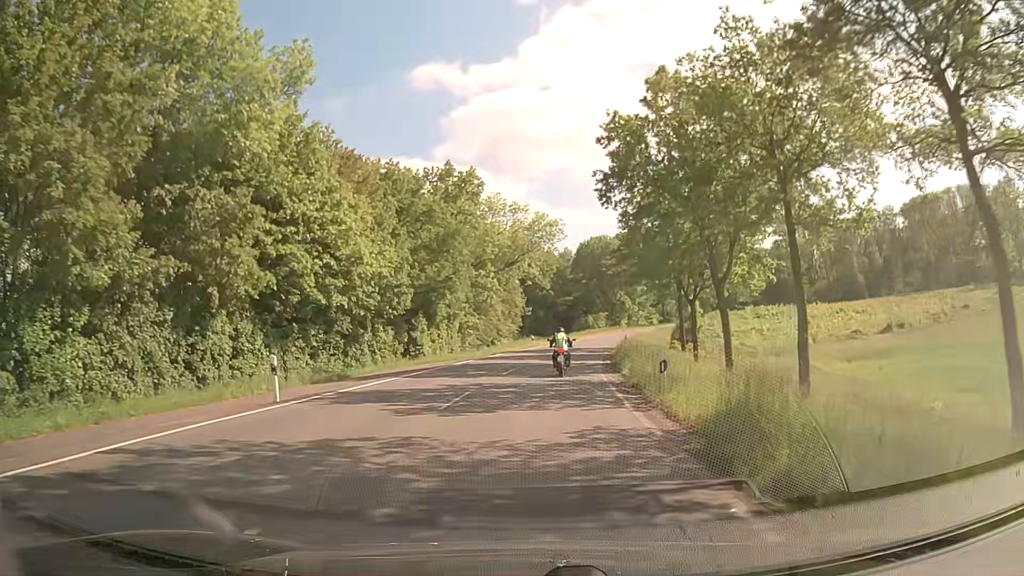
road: secondary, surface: asphalt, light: Day
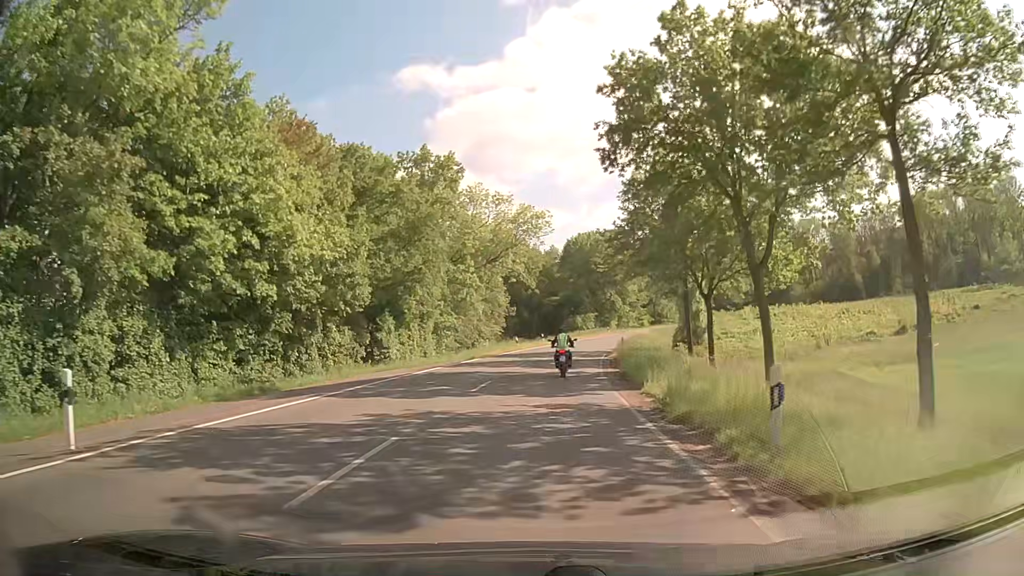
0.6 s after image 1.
(+0.1, +7.5) m; +1°
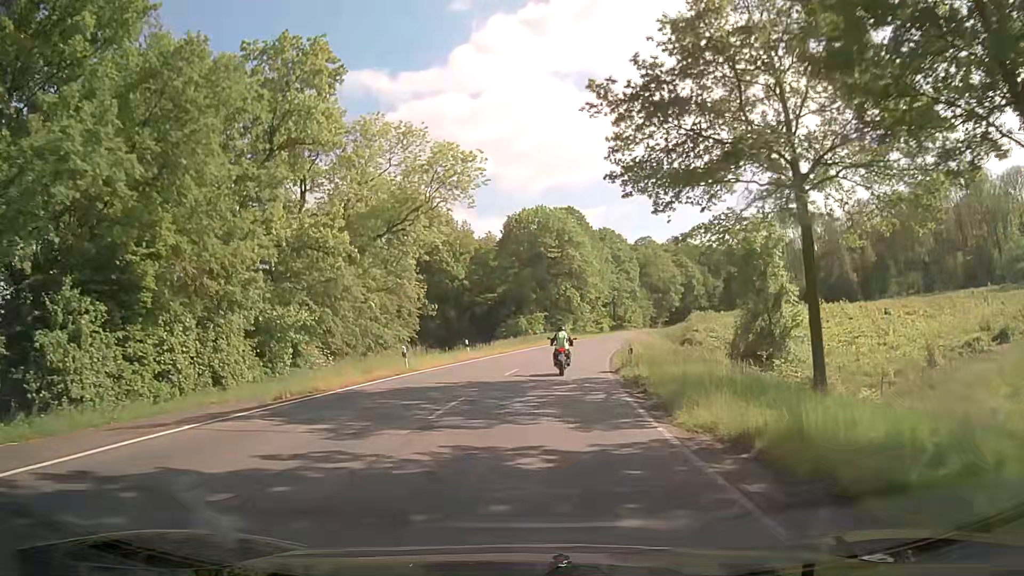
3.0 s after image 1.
(+1.2, +30.1) m; +4°
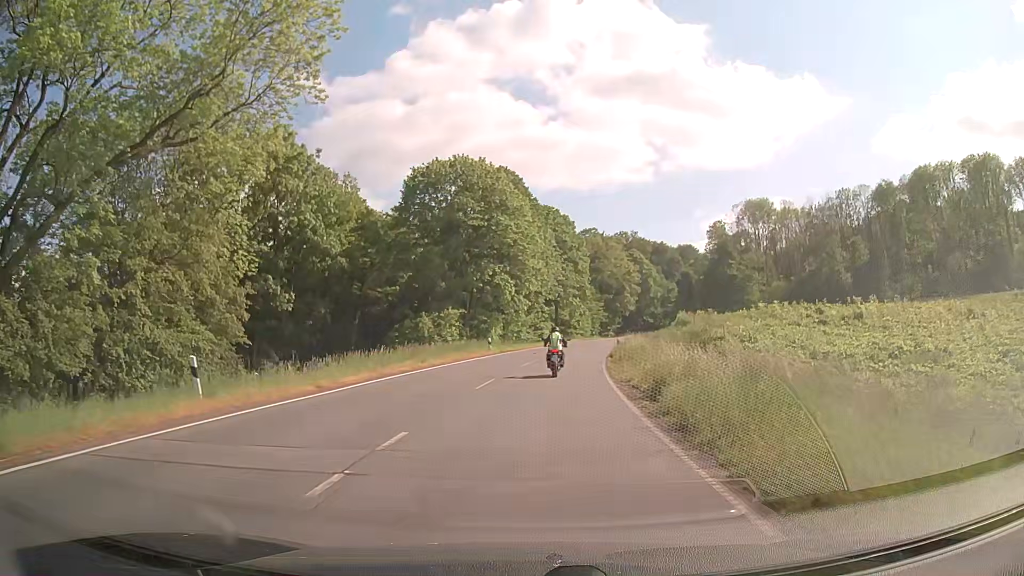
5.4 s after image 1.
(+1.9, +29.5) m; +7°
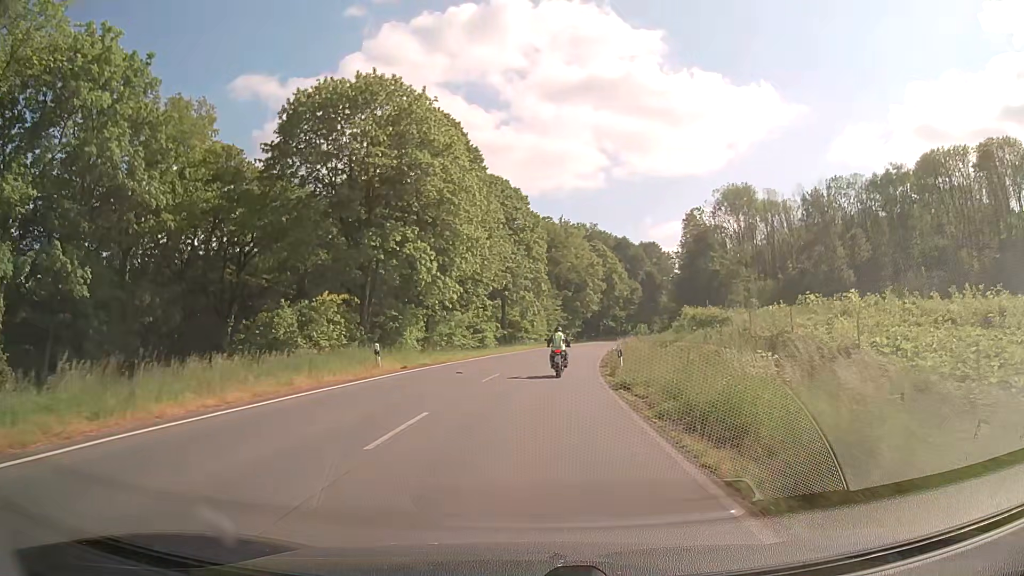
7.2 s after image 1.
(+0.8, +21.6) m; +4°
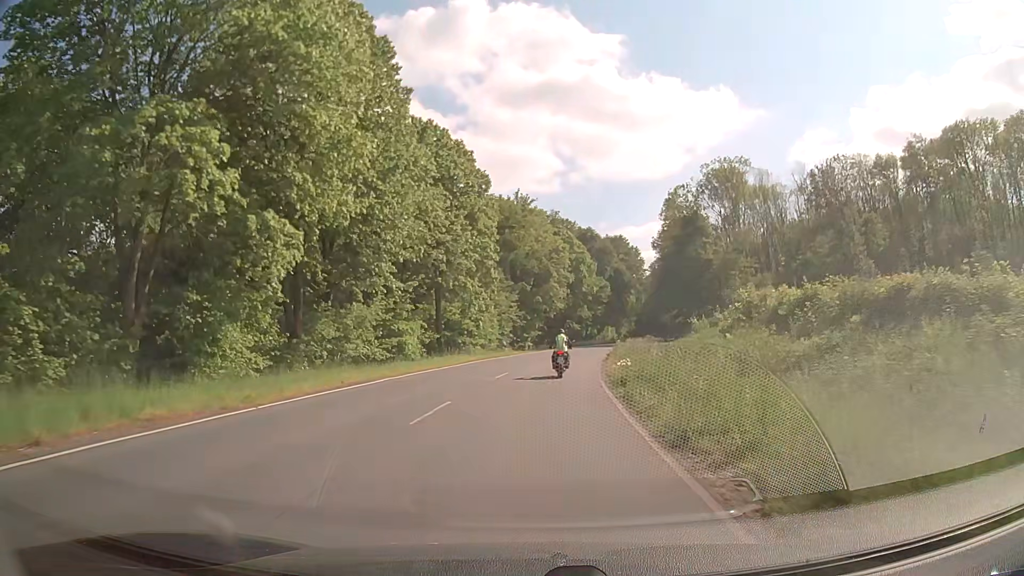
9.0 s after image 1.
(+1.0, +21.5) m; +4°
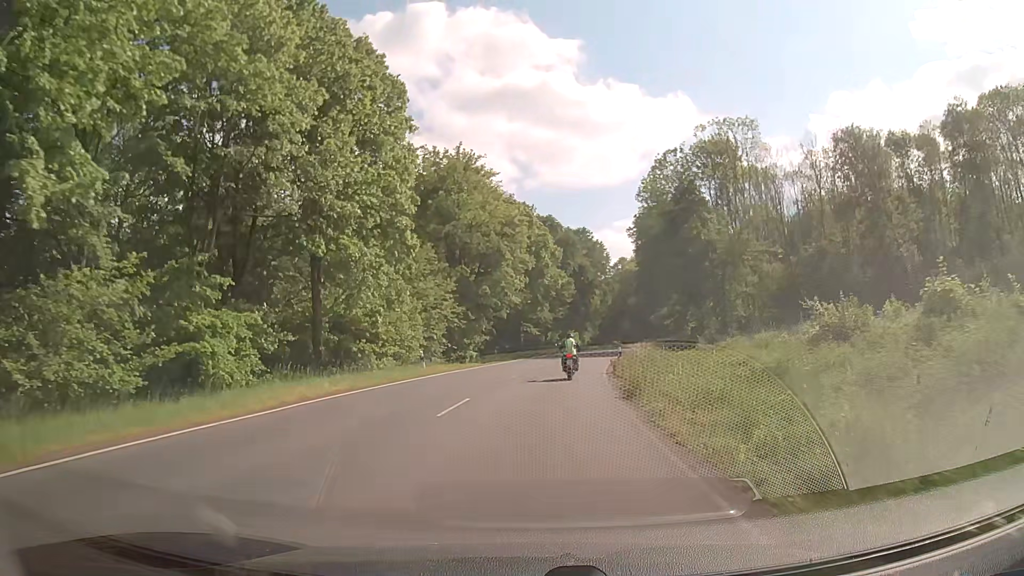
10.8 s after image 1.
(+0.7, +22.2) m; +4°
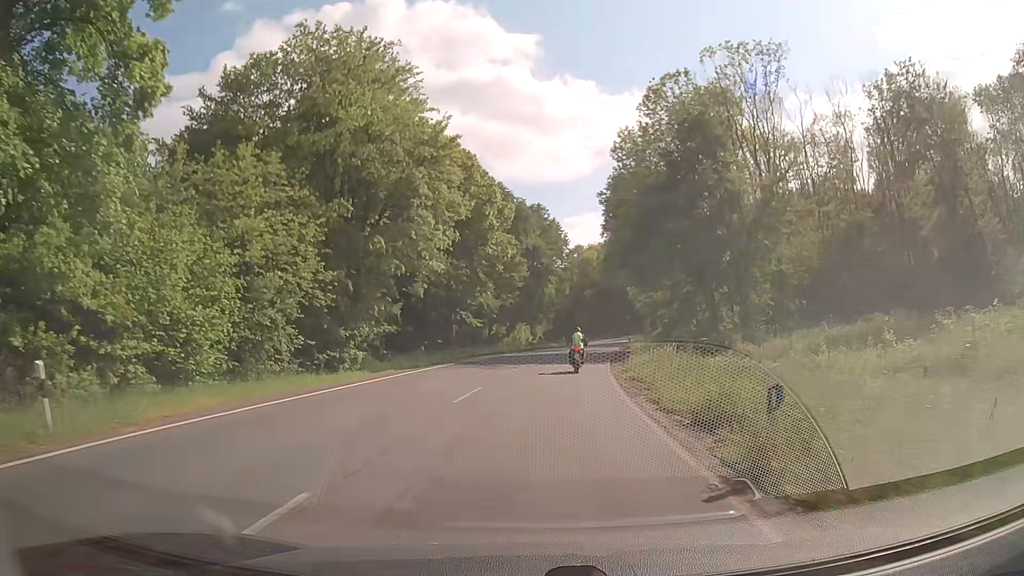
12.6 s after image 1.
(+0.9, +23.0) m; +4°
(0, +10) (+1, +20) (+2, +30) (+3, +40) (+5, +50) (+6, +60) (+8, +69) (+10, +79) (+12, +89) (+13, +99) m
